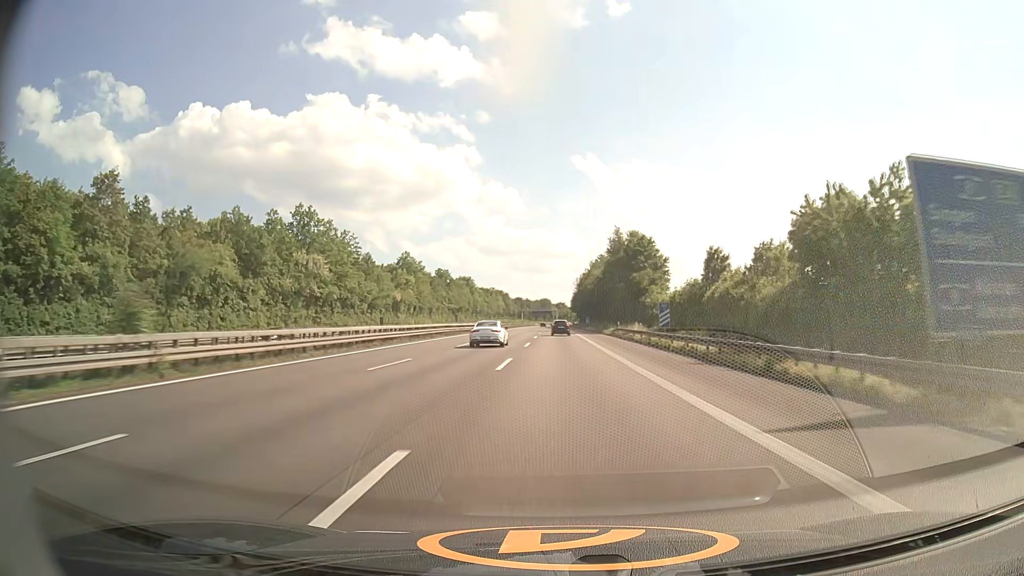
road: motorway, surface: asphalt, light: Day
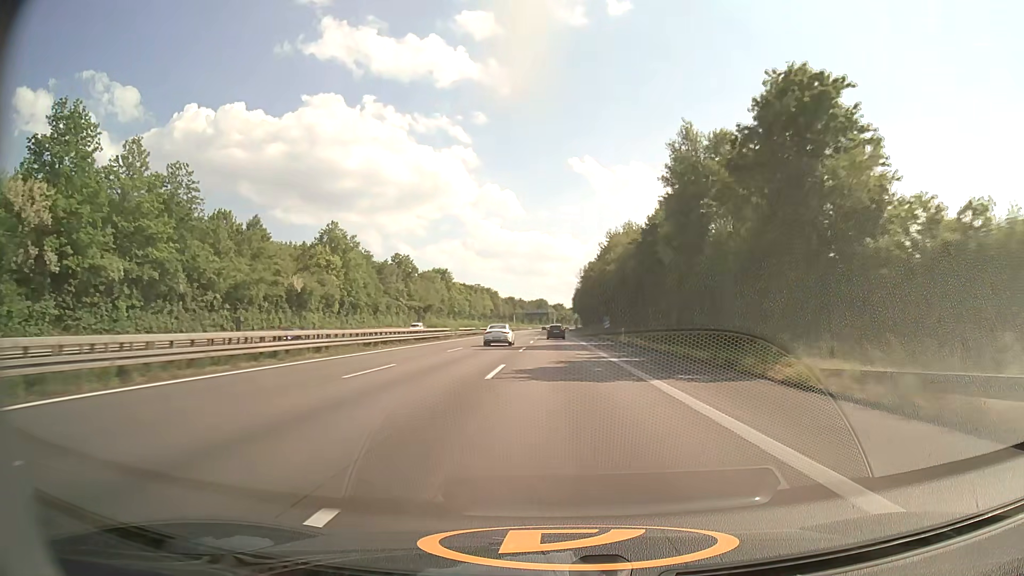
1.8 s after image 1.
(+0.1, +56.0) m; 0°
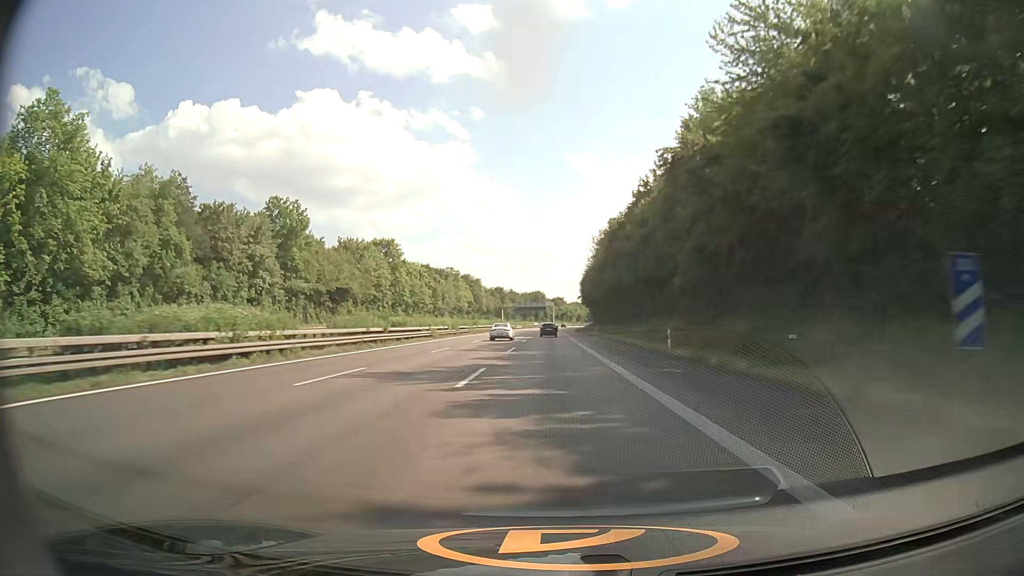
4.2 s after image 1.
(+0.2, +74.0) m; 0°
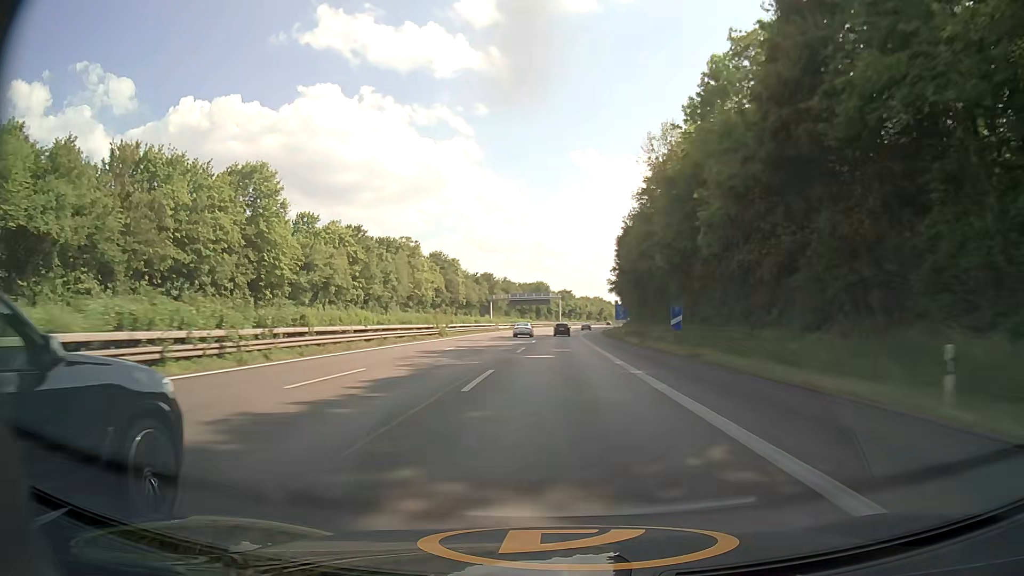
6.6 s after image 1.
(-0.6, +72.9) m; -1°
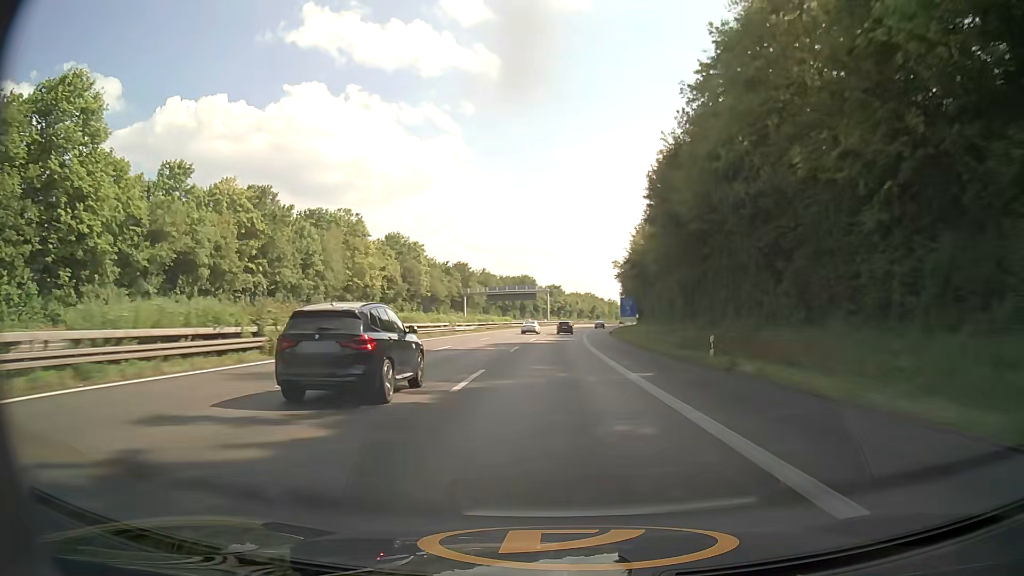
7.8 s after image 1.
(+0.3, +35.7) m; +1°
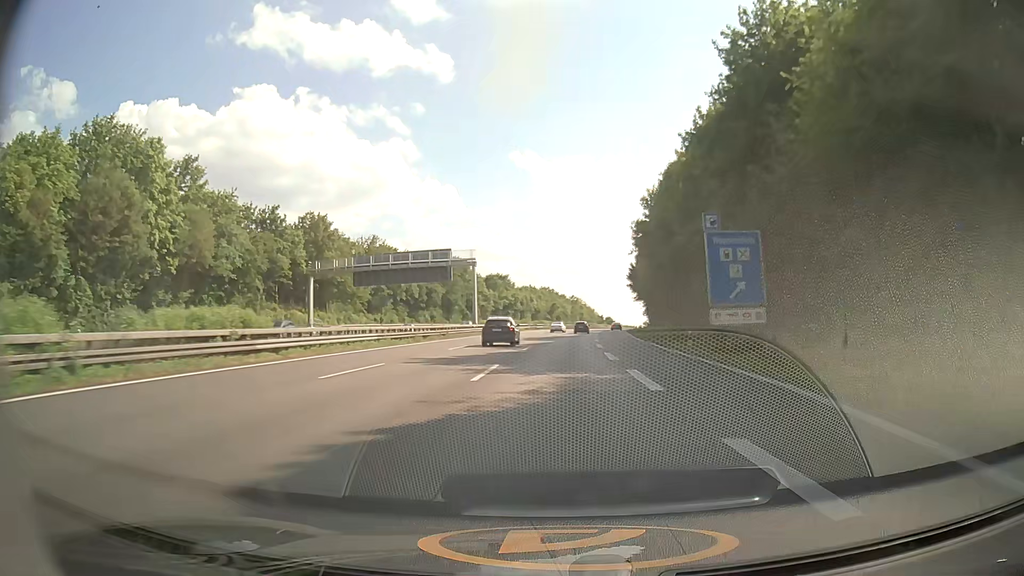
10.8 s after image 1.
(+2.3, +87.9) m; +4°
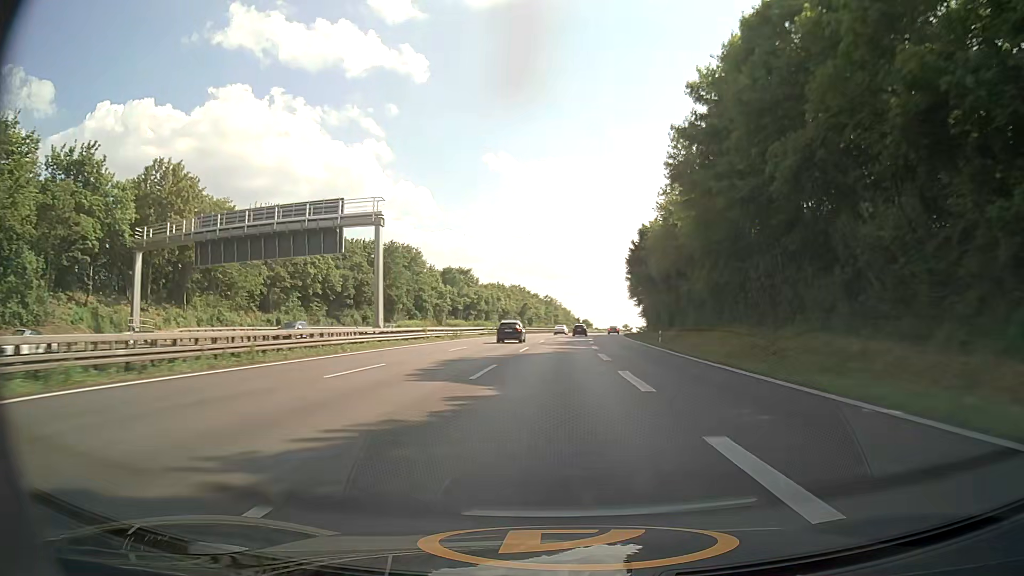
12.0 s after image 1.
(+0.7, +34.9) m; +2°
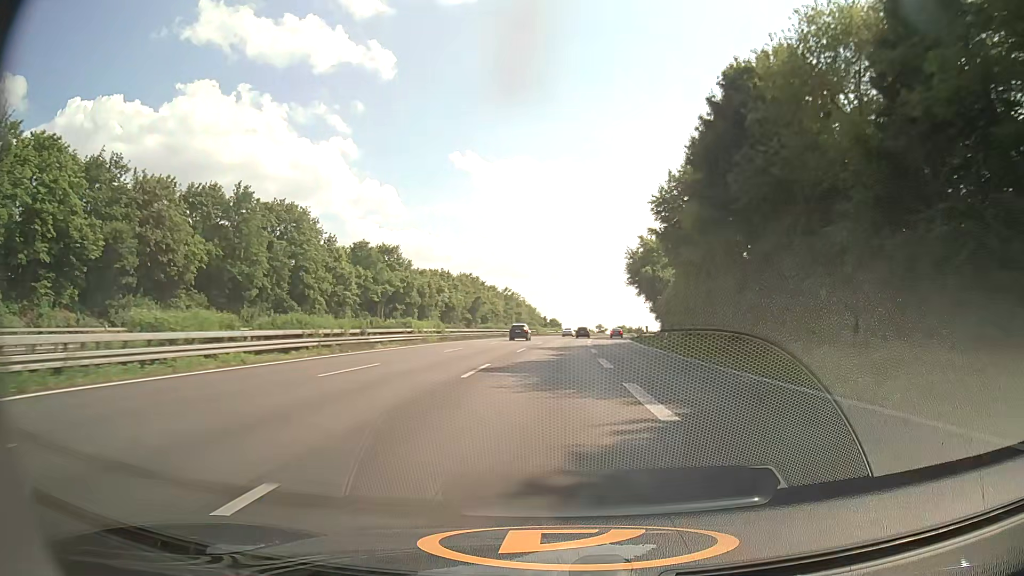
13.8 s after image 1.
(+1.4, +52.5) m; +3°
(0, +10) (0, +20) (0, +30) (+1, +40) (+1, +50) (+2, +60) (+2, +70) (+3, +80) (+4, +90) (+5, +100) m
